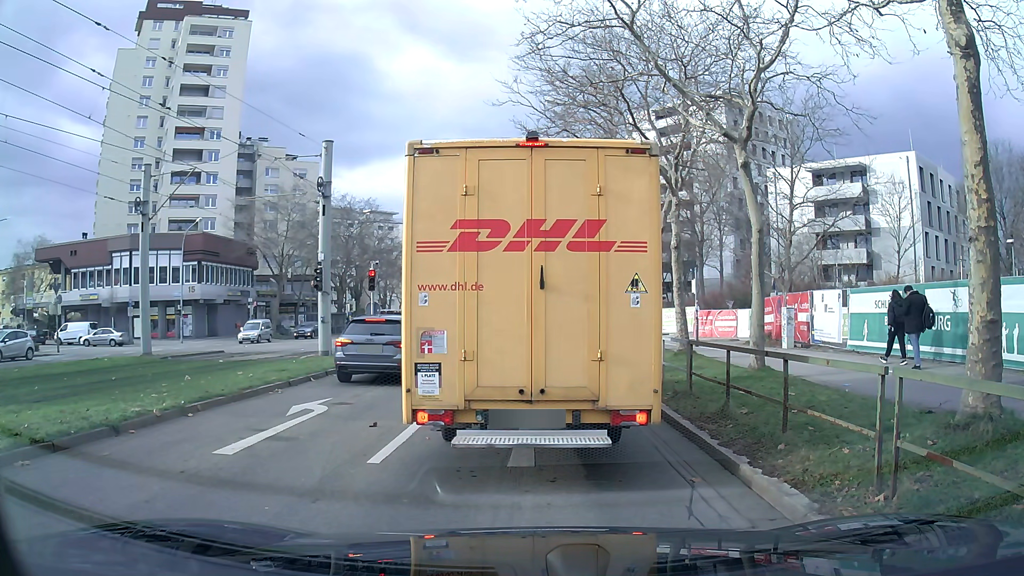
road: tertiary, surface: asphalt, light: Day
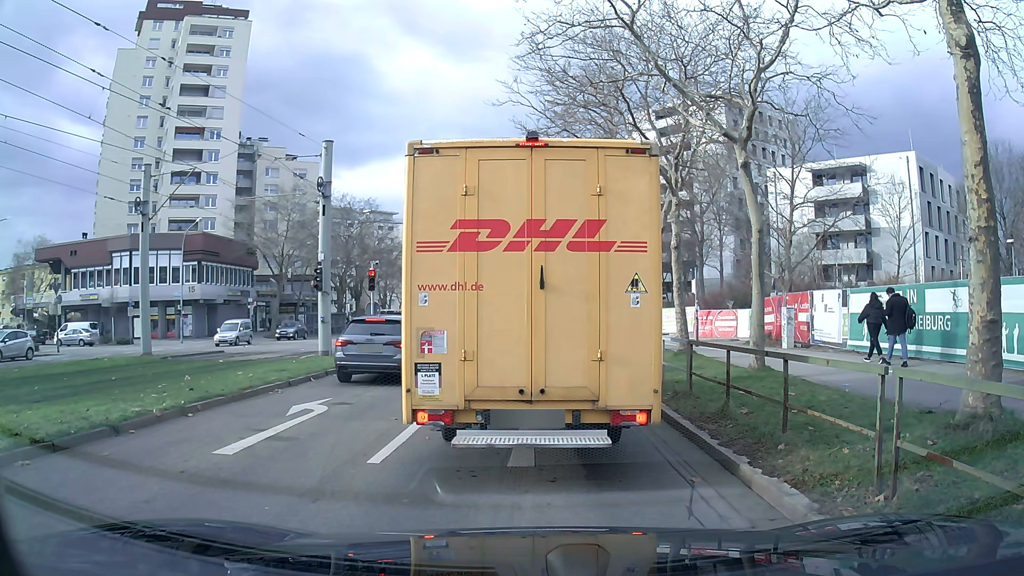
(0.0, 0.0) m; 0°
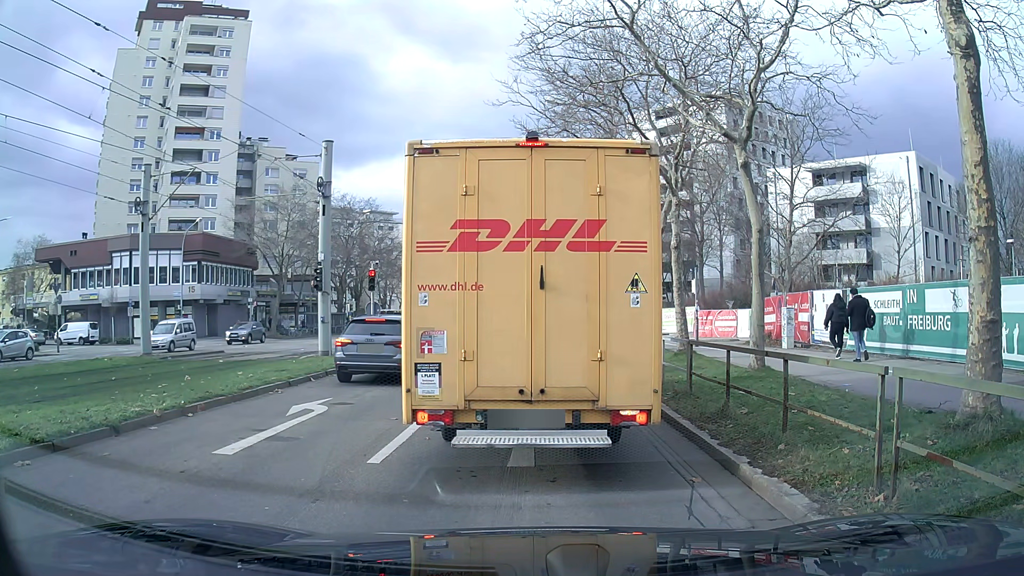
(0.0, 0.0) m; 0°
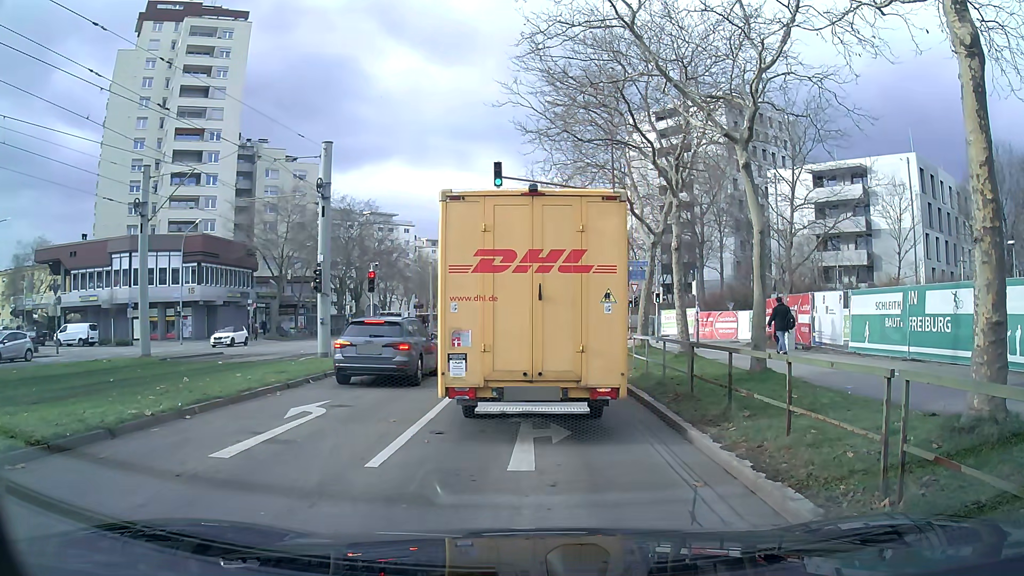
(0.0, +0.1) m; 0°
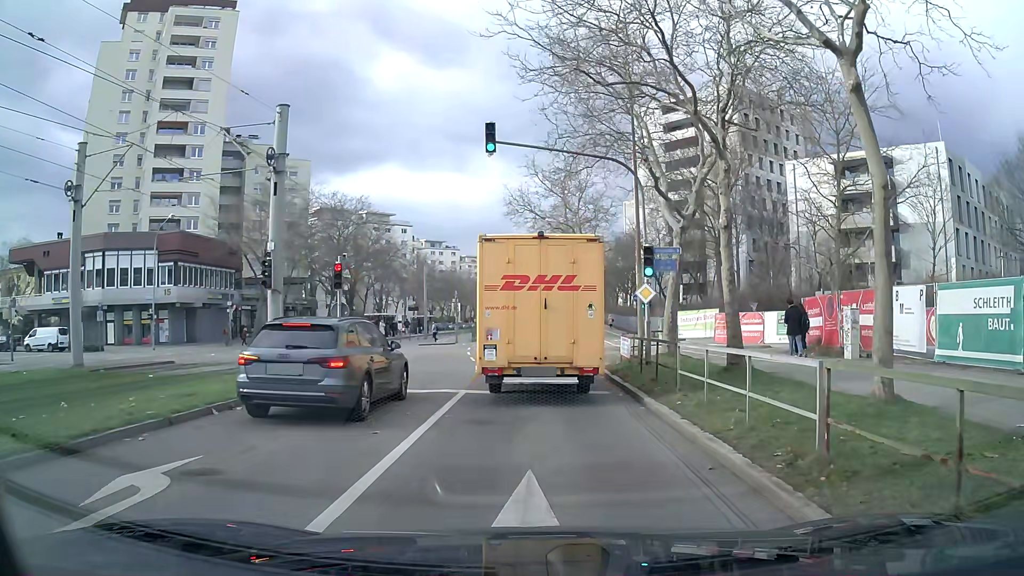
(0.0, +5.2) m; -1°
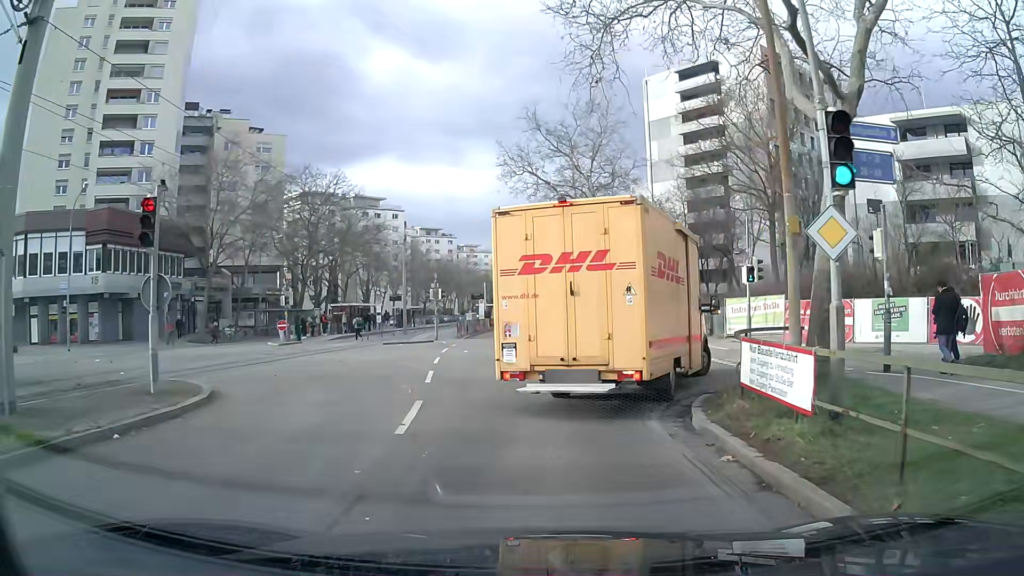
(0.0, +11.4) m; 0°
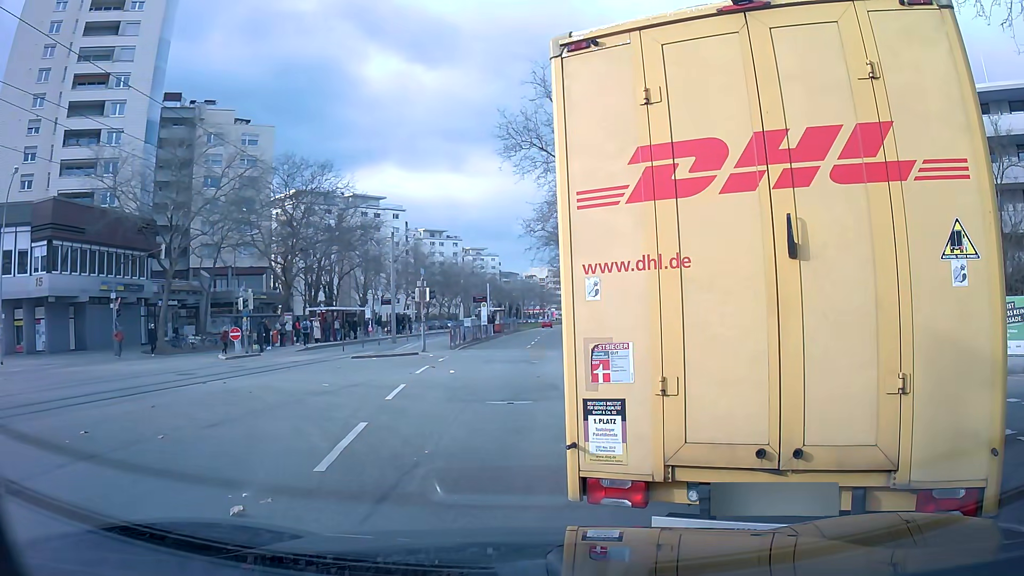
(-0.1, +7.1) m; -3°
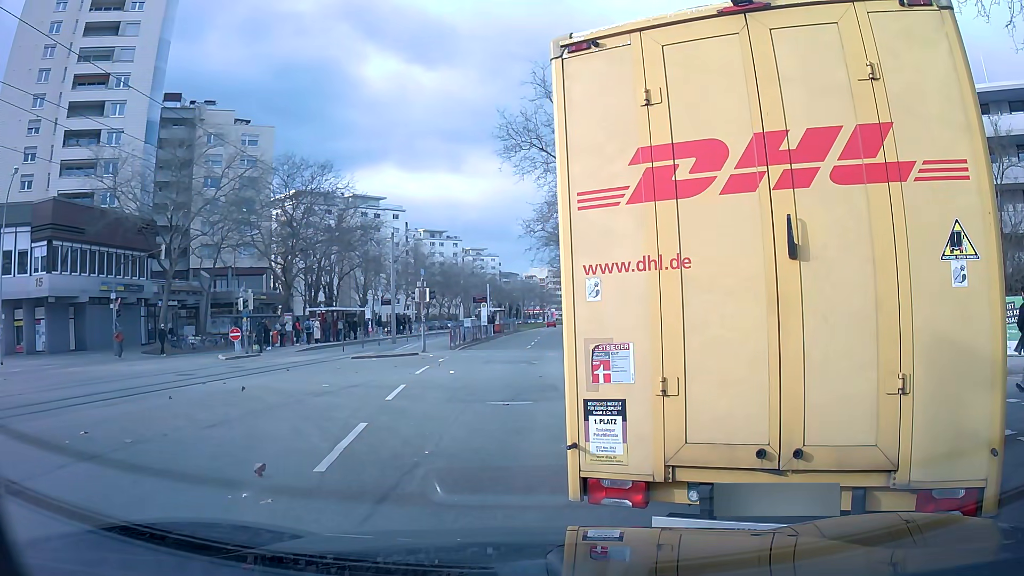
(0.0, 0.0) m; 0°
